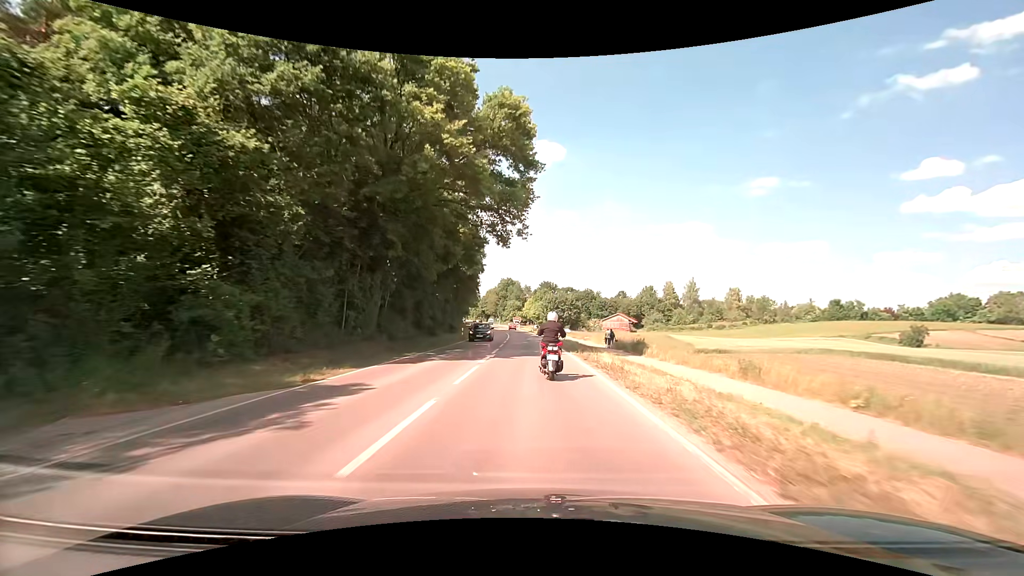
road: secondary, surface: asphalt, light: Day
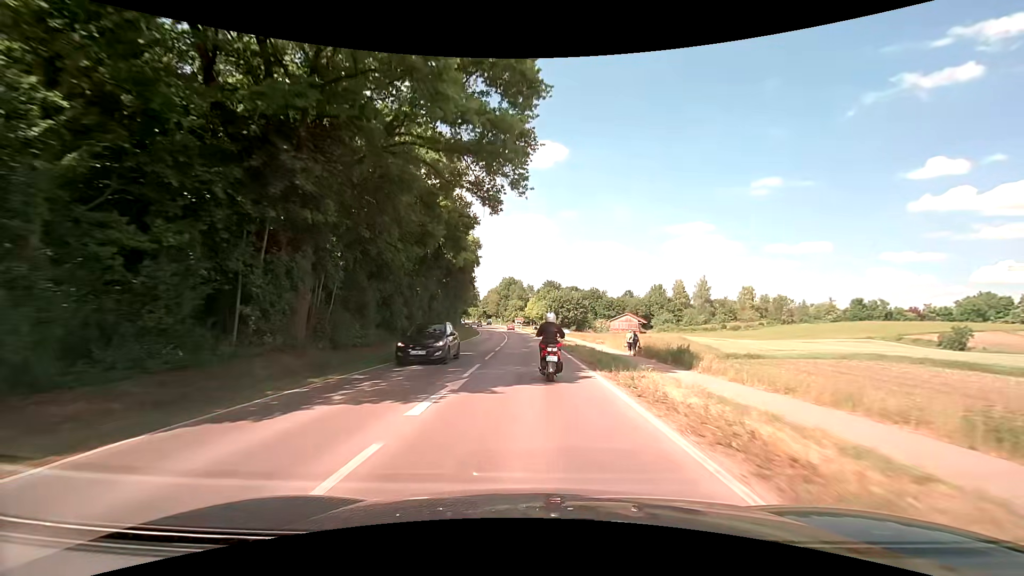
(0.0, +9.9) m; 0°
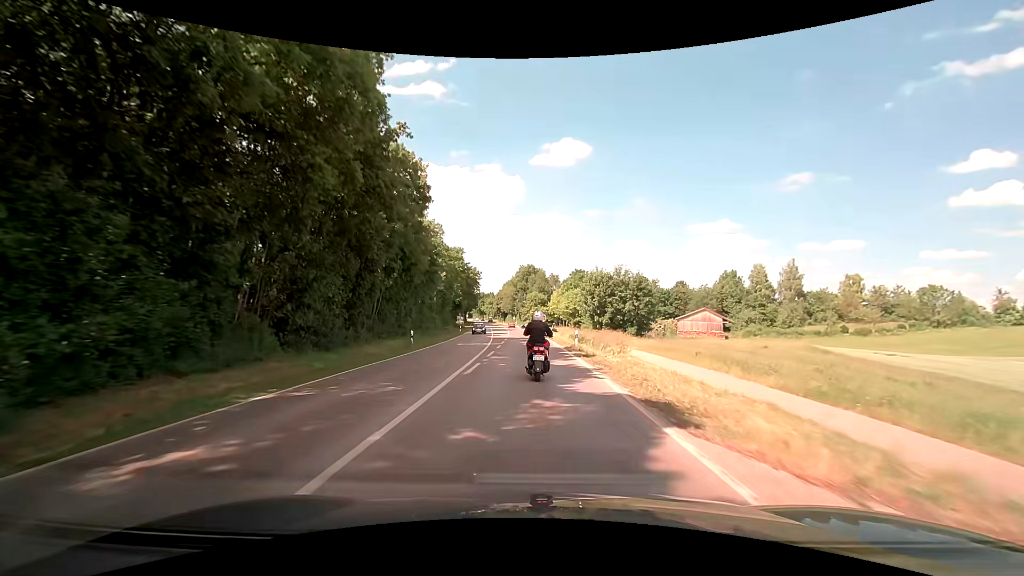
(-1.0, +50.0) m; -3°
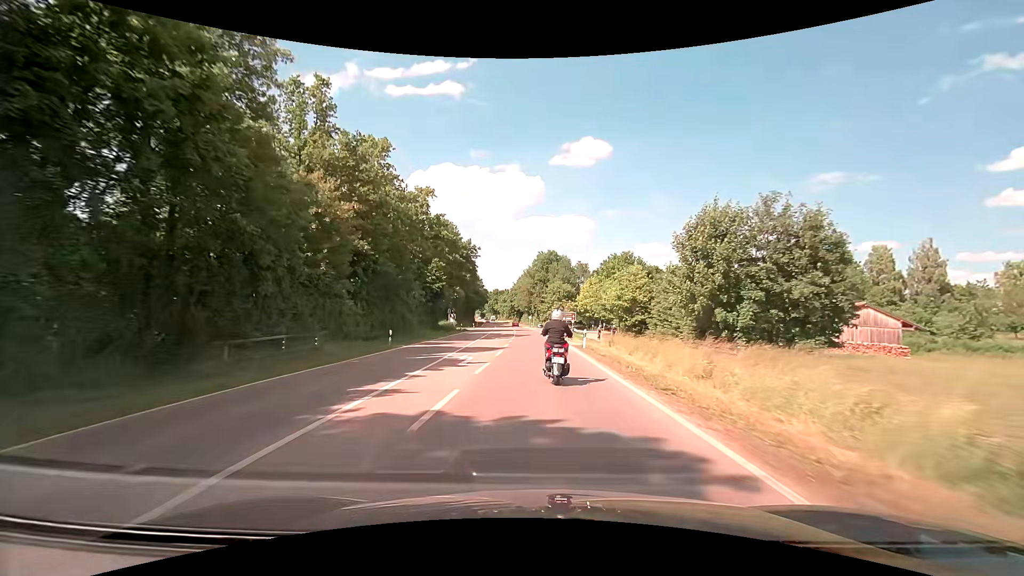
(-0.9, +40.9) m; -2°
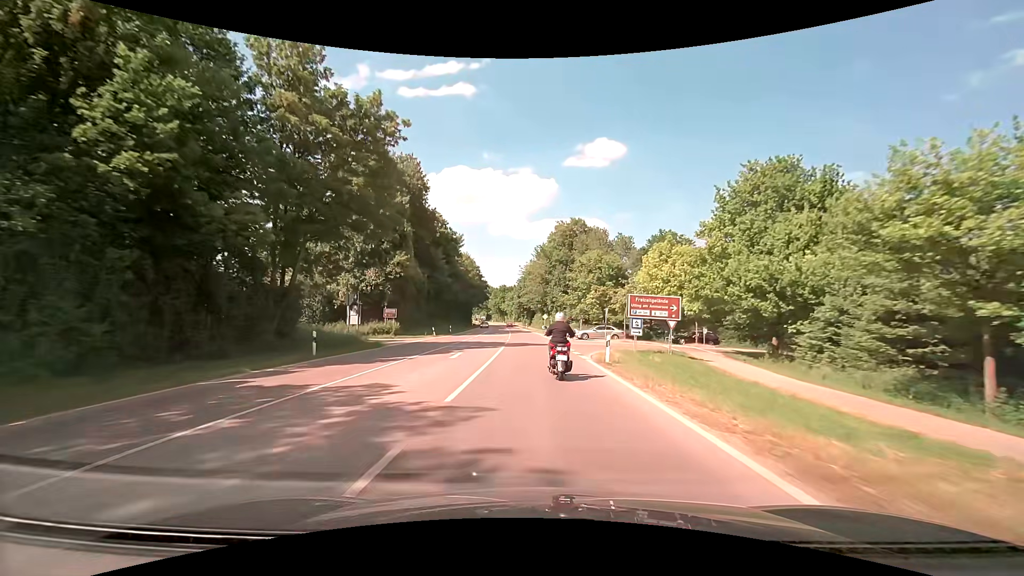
(-0.7, +51.5) m; -1°
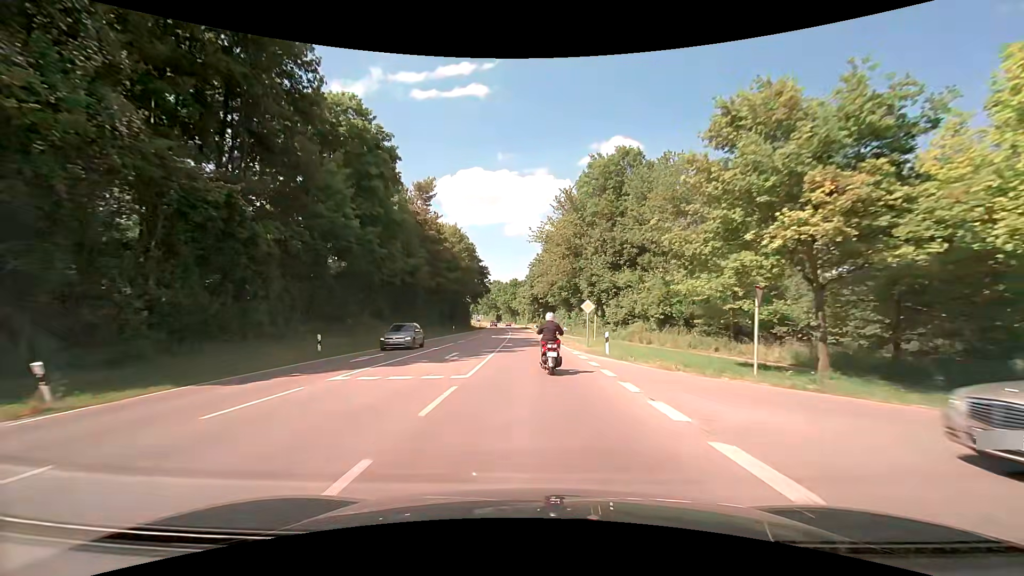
(-0.8, +43.1) m; -2°
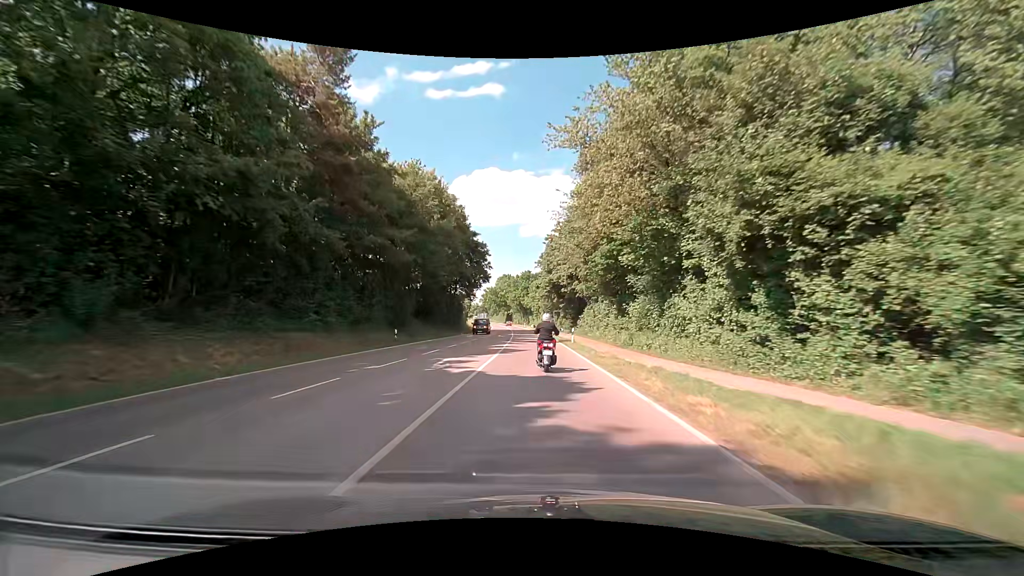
(-0.6, +33.6) m; -2°
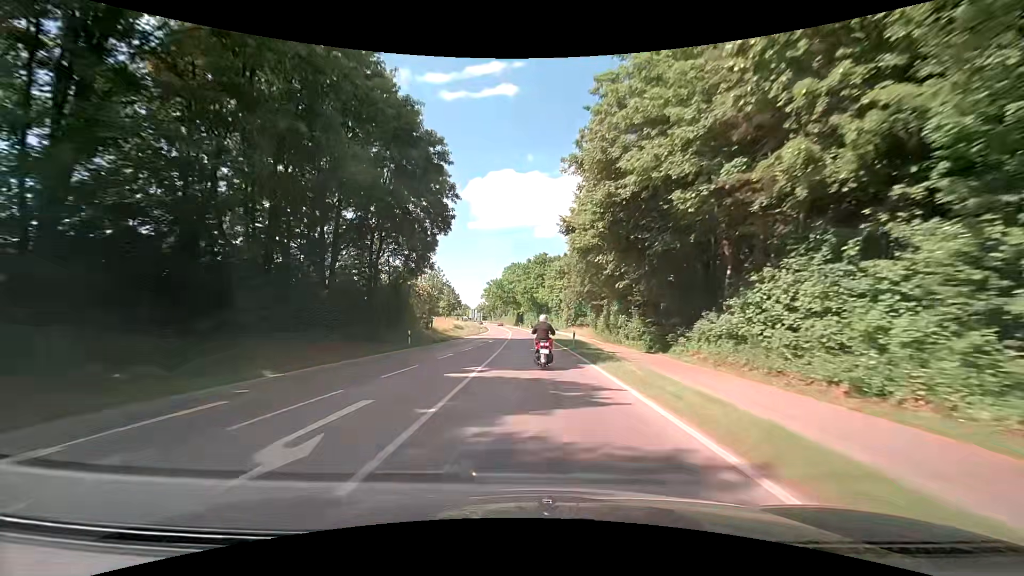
(-0.8, +46.7) m; -2°
(0, +10) (0, +20) (-1, +30) (-1, +40) (-1, +50) (-2, +60) (-2, +70) (-3, +80) (-3, +90) (-4, +100) m
